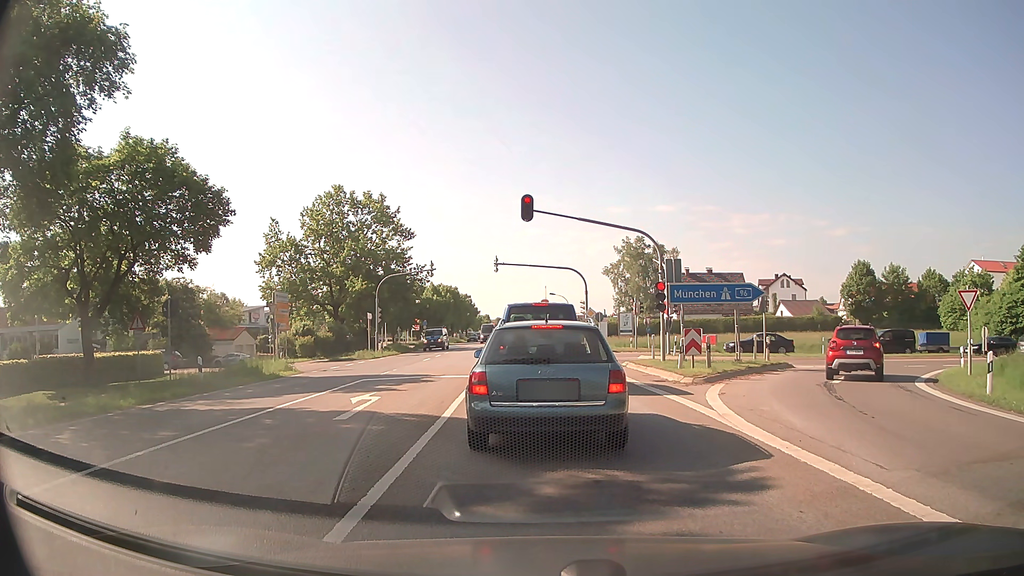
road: secondary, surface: asphalt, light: Day
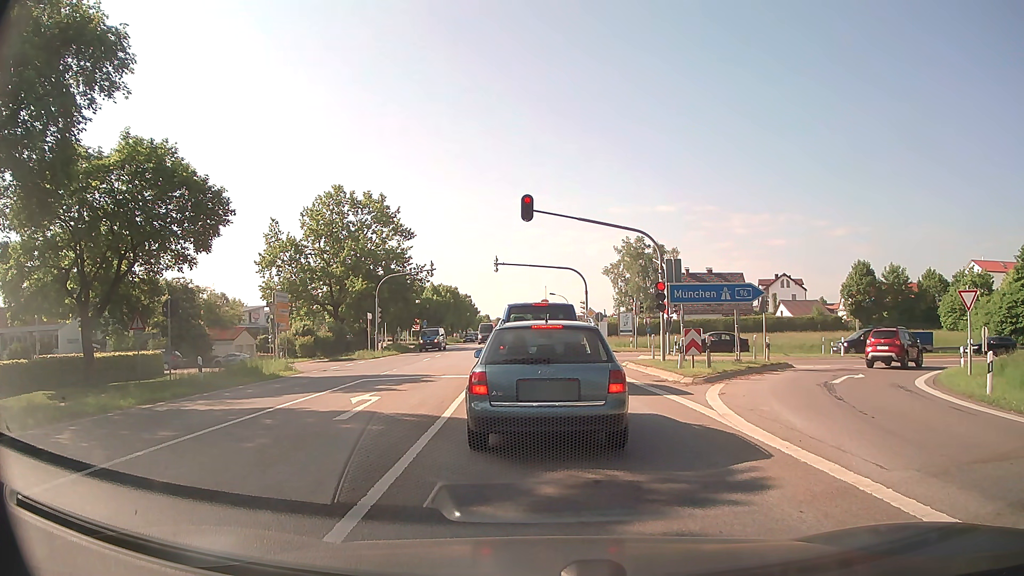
(0.0, 0.0) m; 0°
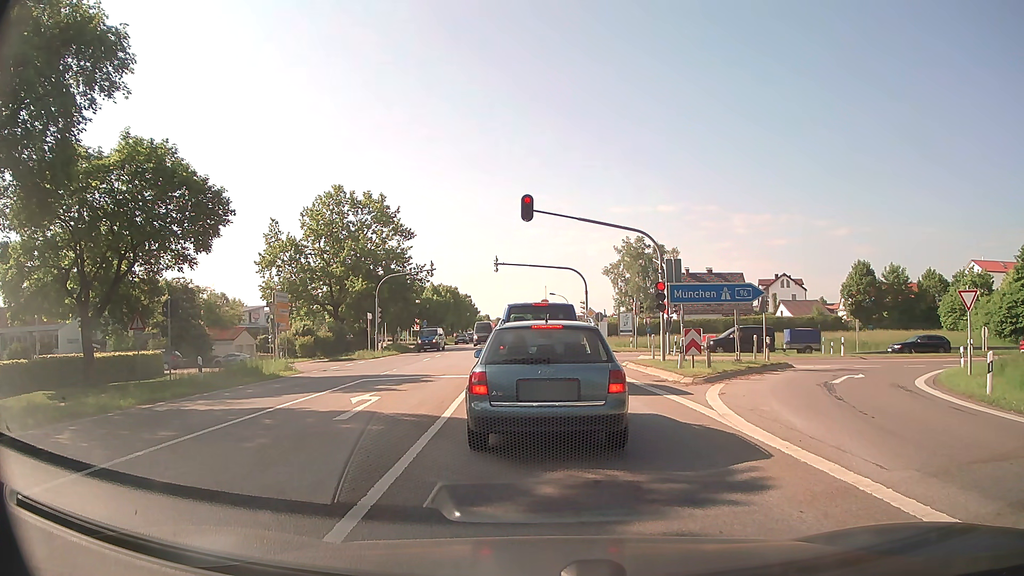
(0.0, 0.0) m; 0°
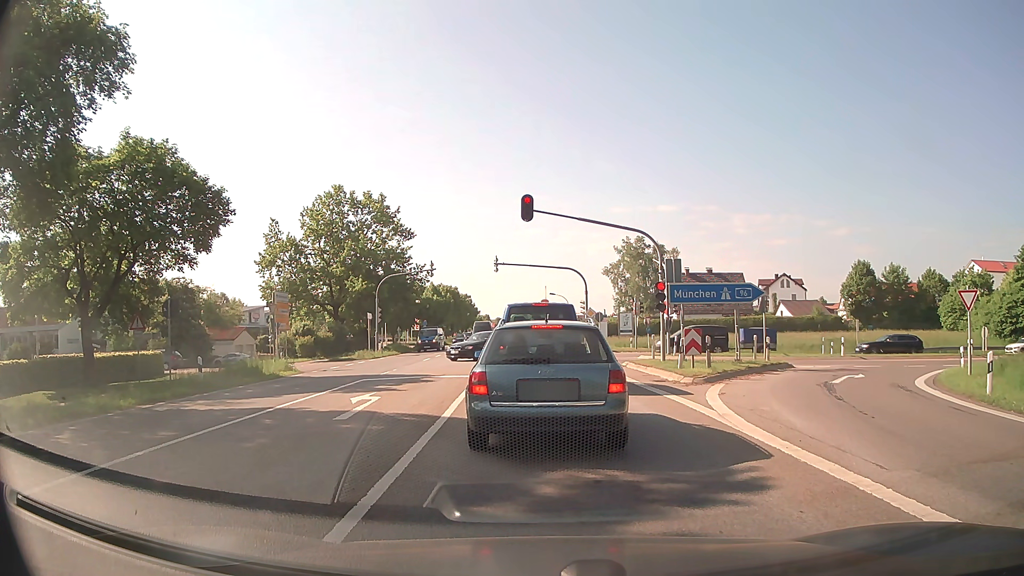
(0.0, 0.0) m; 0°
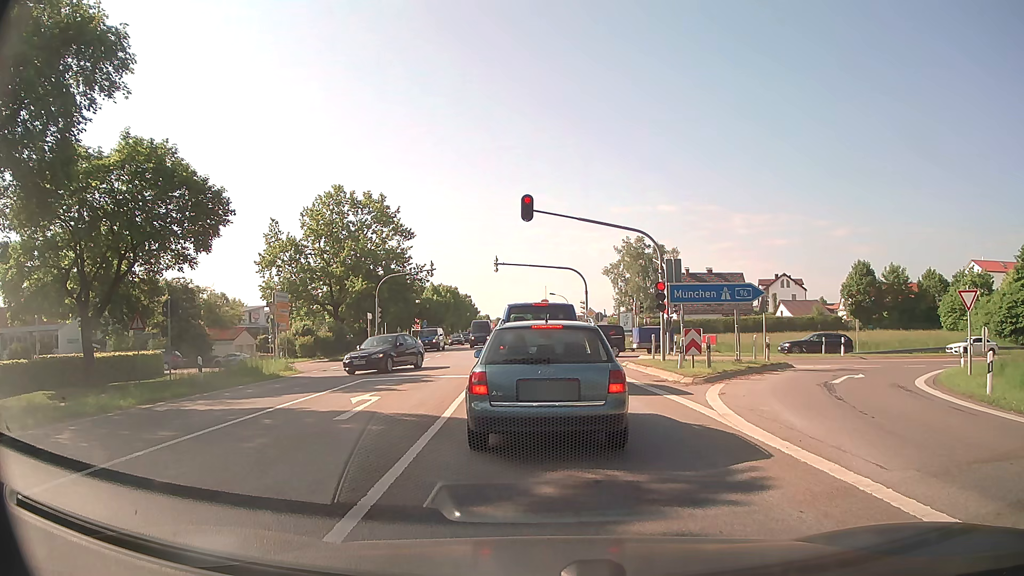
(0.0, 0.0) m; 0°
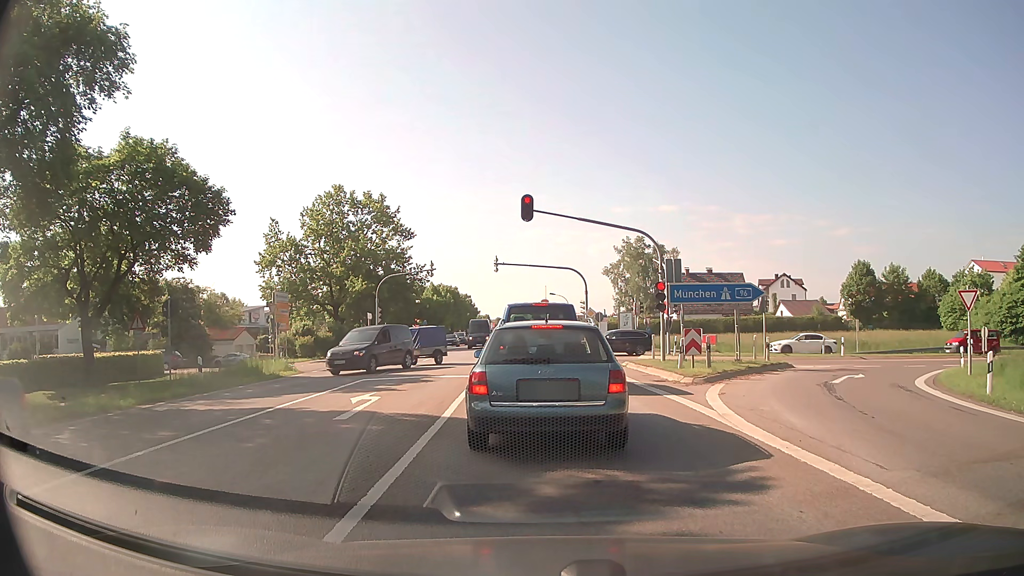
(0.0, 0.0) m; 0°
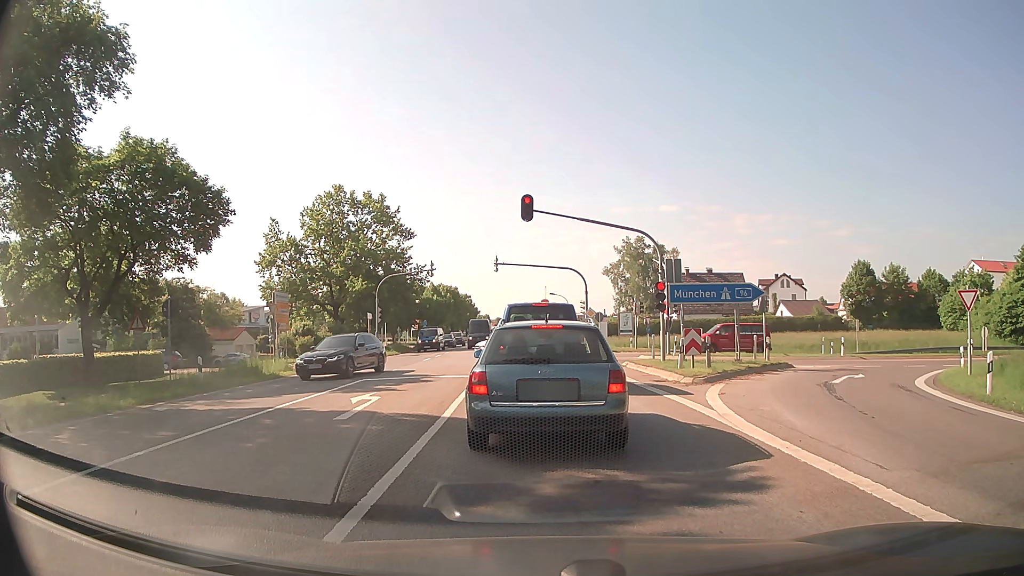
(0.0, 0.0) m; 0°
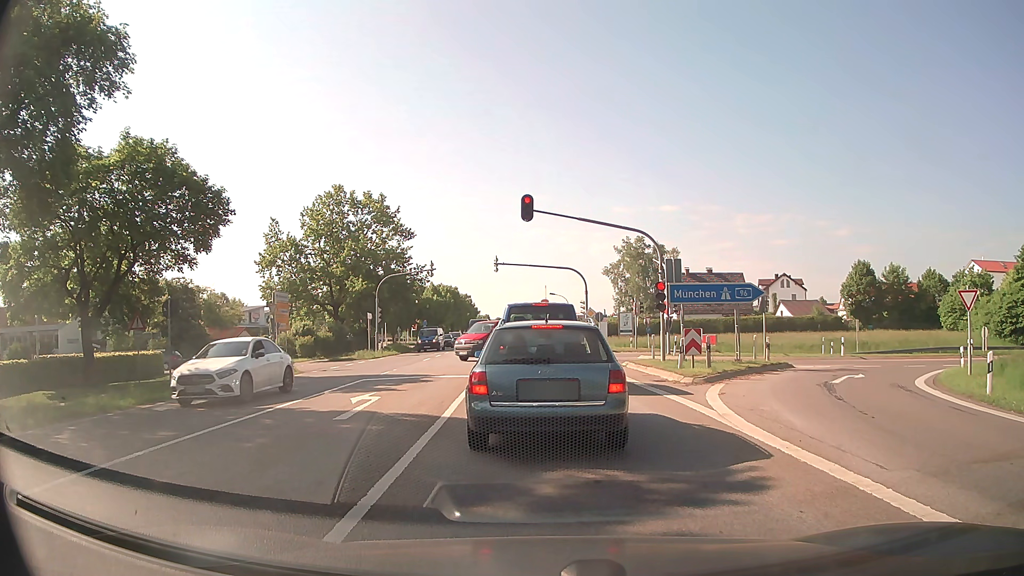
(0.0, 0.0) m; 0°
(0, +10) (-1, +20) (-1, +30) (-2, +40) (-2, +50) (-3, +60) (-4, +70) (-4, +80) (-5, +90) (-5, +100) m
